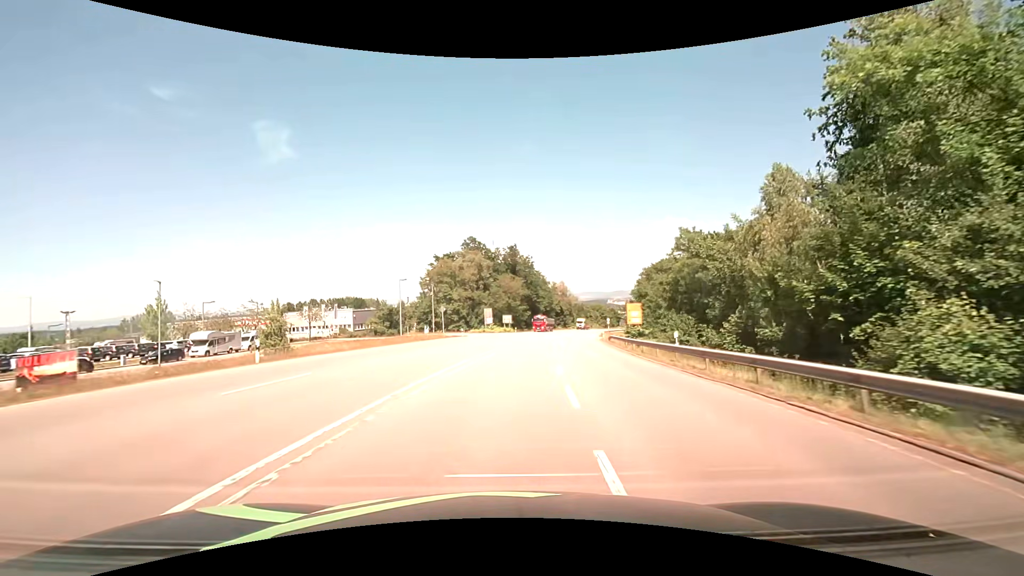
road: secondary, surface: asphalt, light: Day
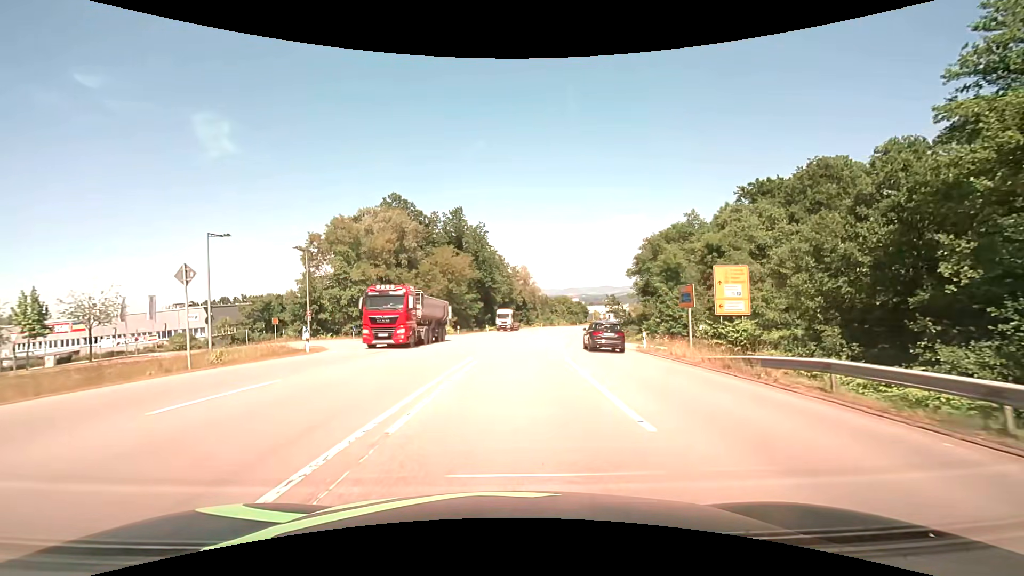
(+1.8, +37.3) m; +6°
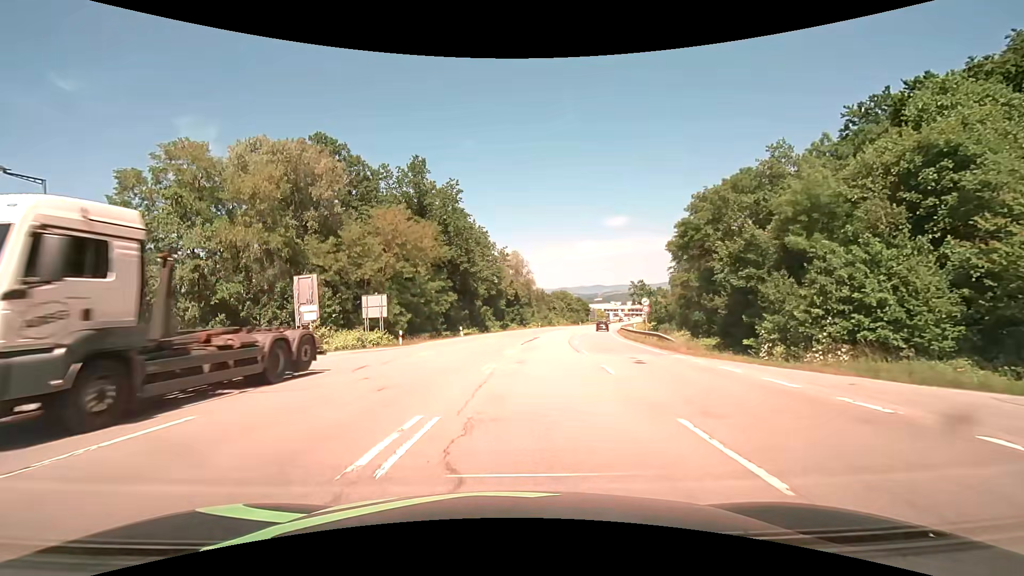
(+0.5, +26.6) m; +1°
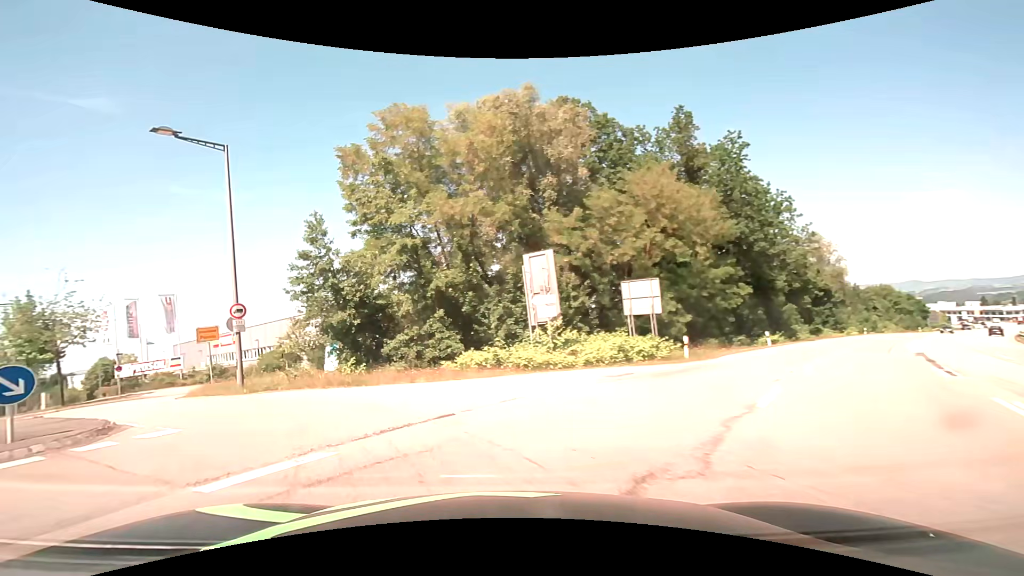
(-2.5, +12.1) m; -27°
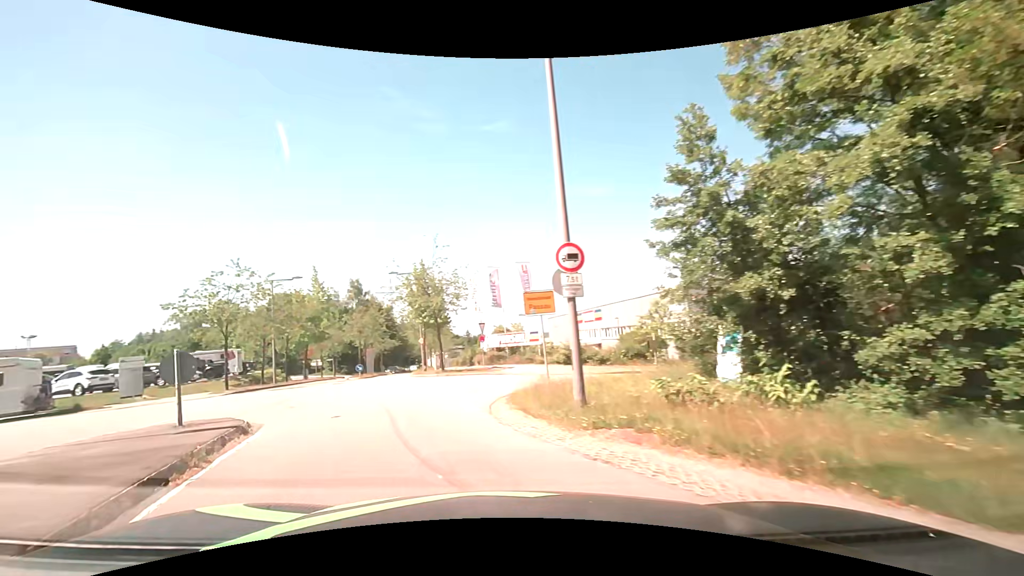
(-4.2, +10.7) m; -41°
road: residential
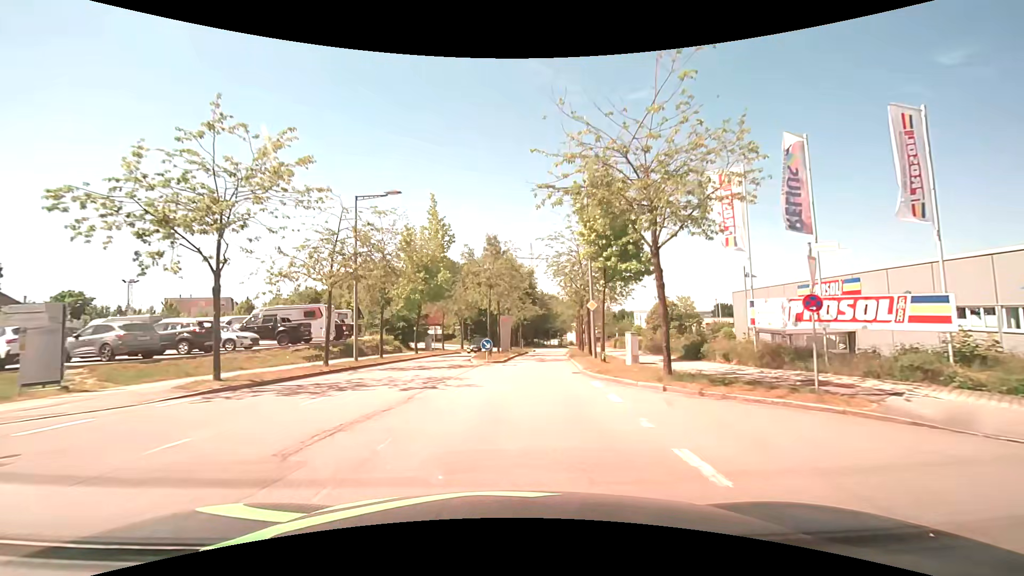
(-4.7, +20.0) m; -15°
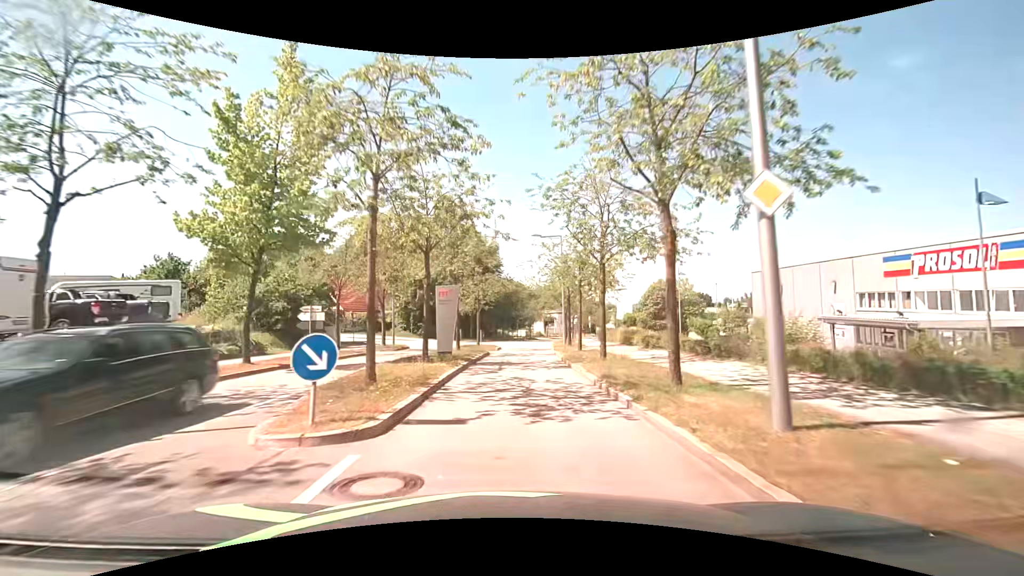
(+0.7, +19.9) m; +4°
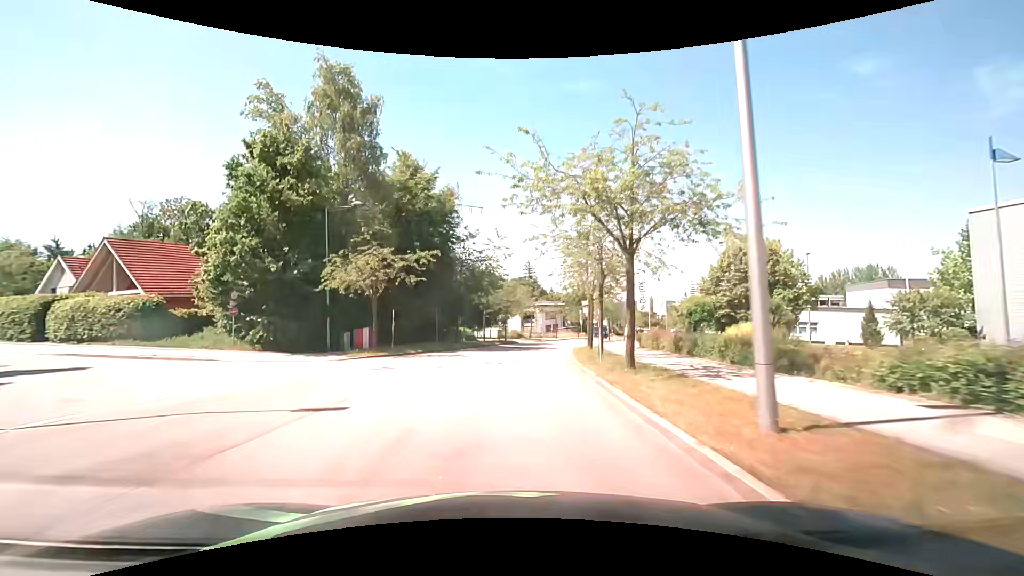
(+1.0, +35.1) m; +3°
(0, +10) (0, +20) (+1, +30) (+2, +40) (+4, +50) (+6, +59) (+9, +69) (+12, +79) (+16, +88) (+20, +97) m
